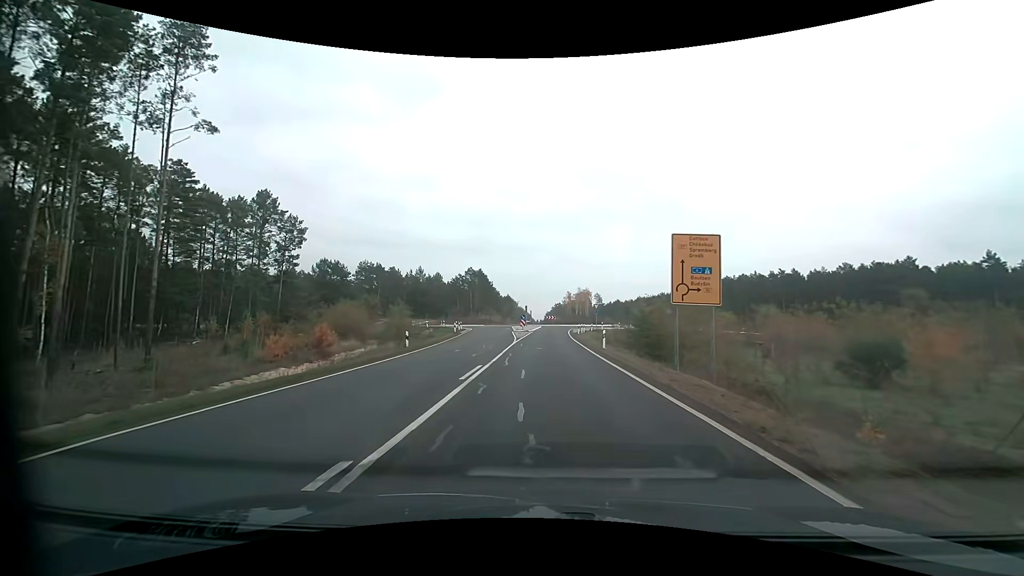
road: primary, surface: asphalt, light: Day
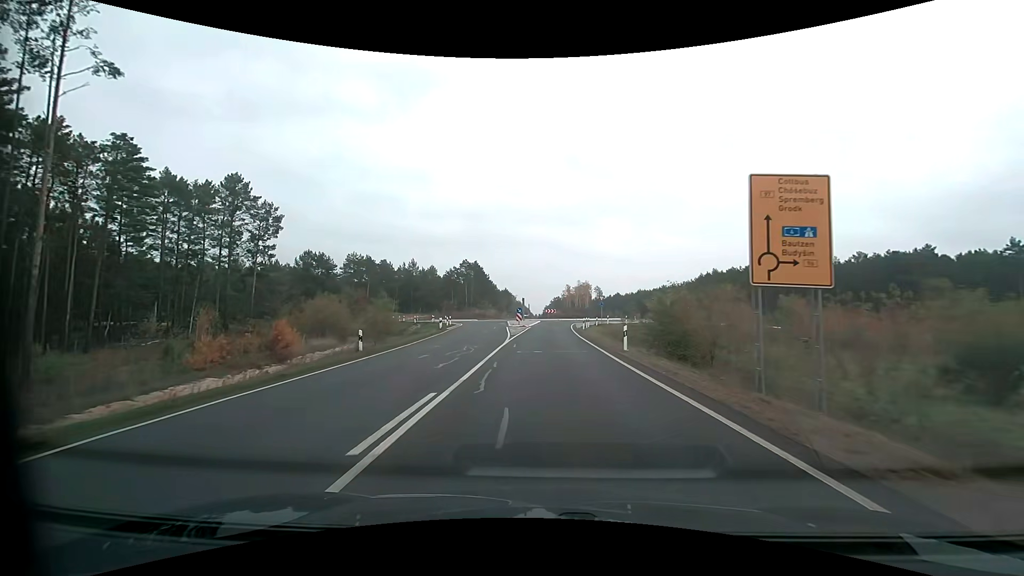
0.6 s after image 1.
(0.0, +7.2) m; 0°
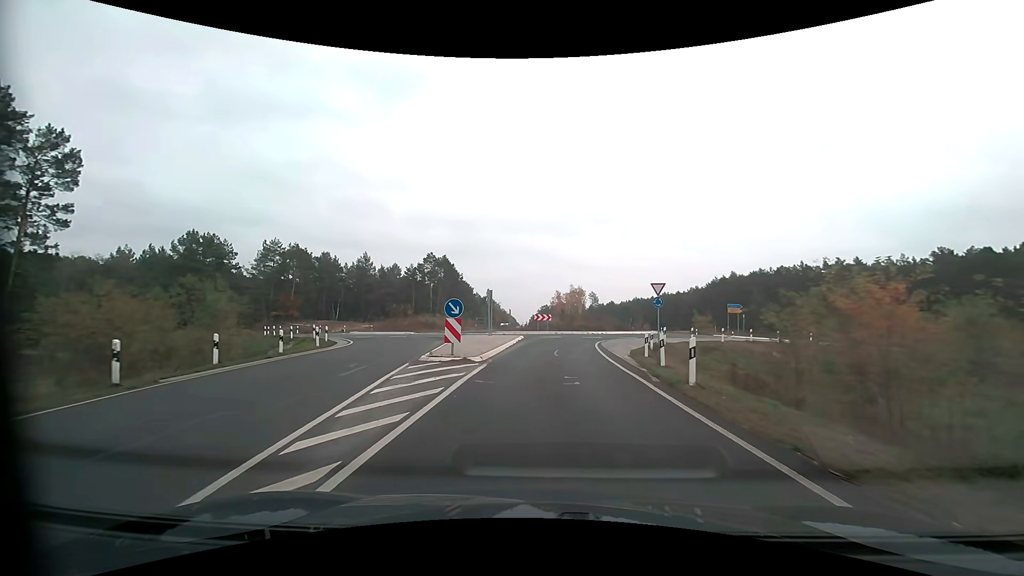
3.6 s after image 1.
(+0.3, +33.4) m; +2°
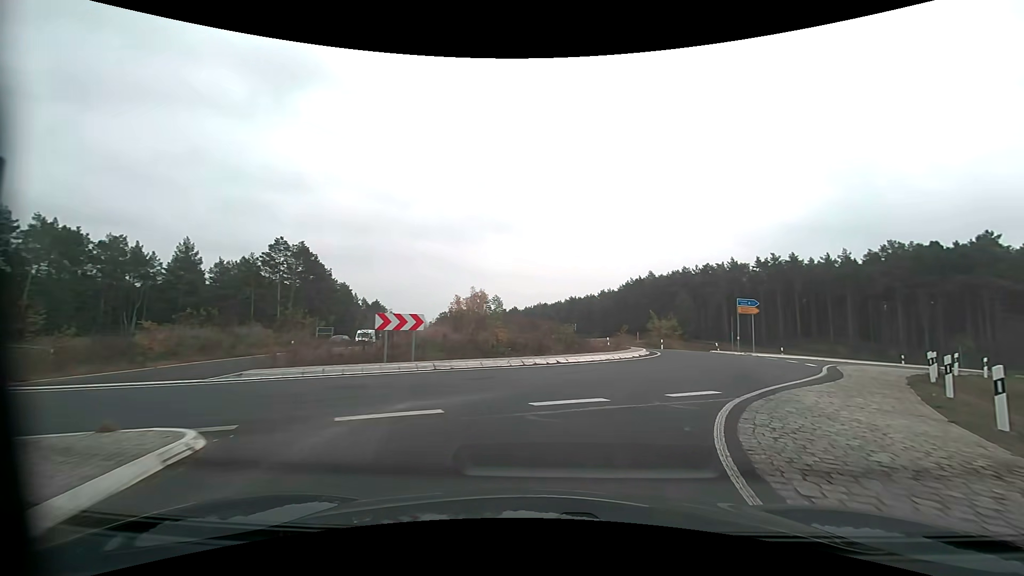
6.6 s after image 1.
(+1.2, +27.9) m; +12°
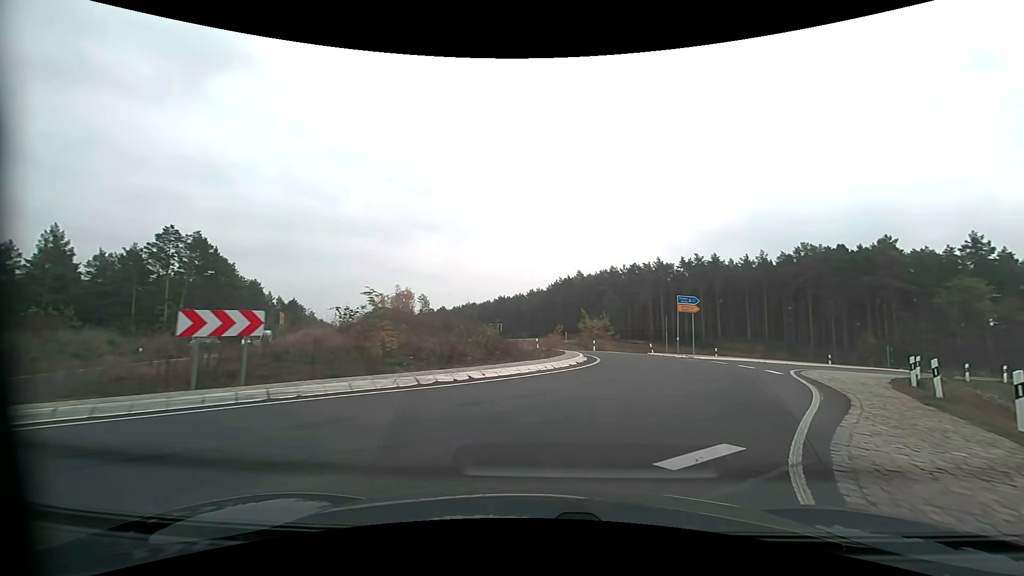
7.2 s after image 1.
(+0.3, +5.1) m; +8°
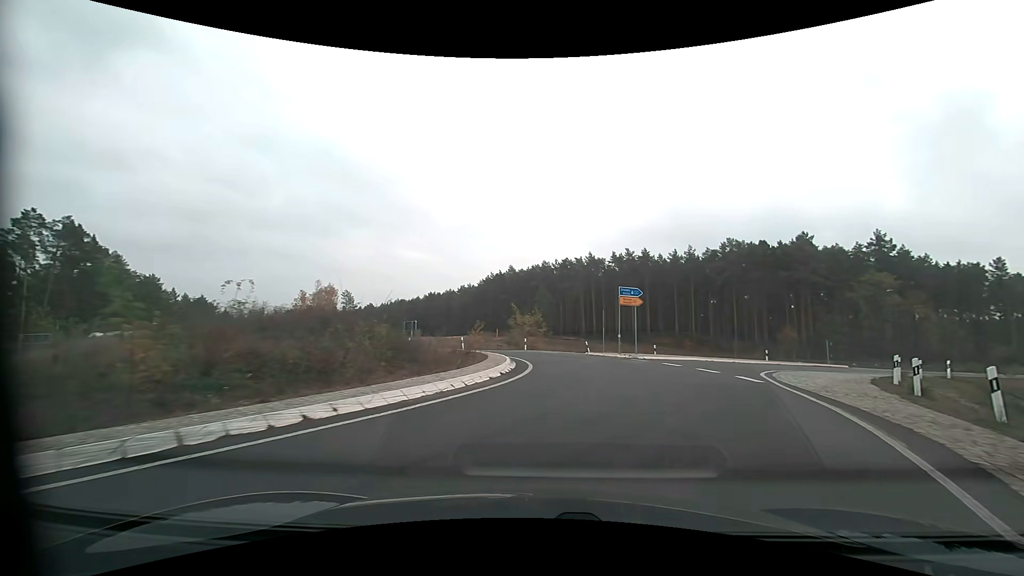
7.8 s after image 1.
(+0.3, +5.1) m; +7°
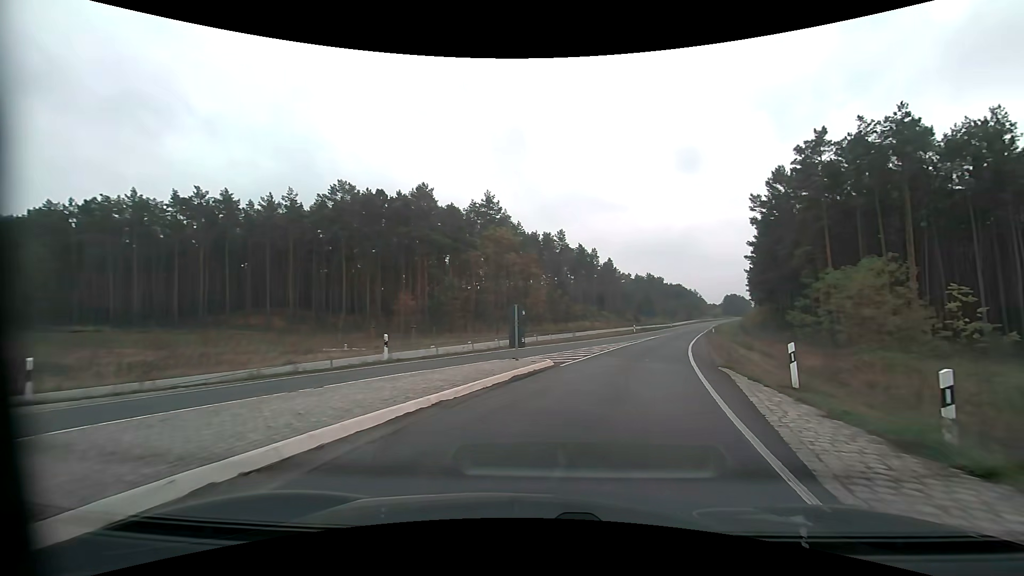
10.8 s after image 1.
(+9.5, +25.8) m; +42°
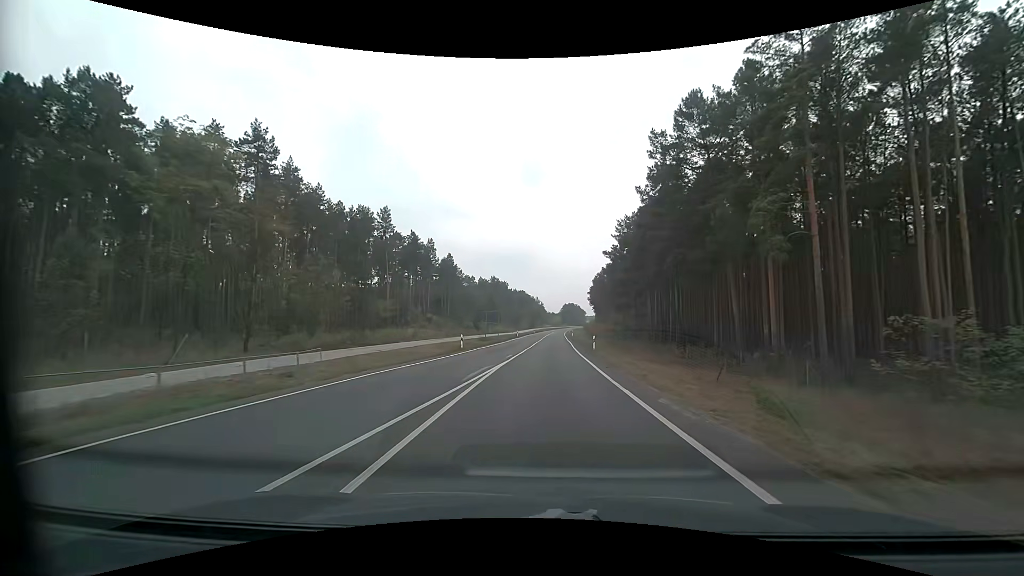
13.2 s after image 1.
(+6.1, +30.8) m; +17°
(0, +10) (0, +20) (+1, +30) (+1, +40) (+1, +50) (+2, +60) (+2, +70) (+2, +80) (+3, +90) (+3, +100) m
